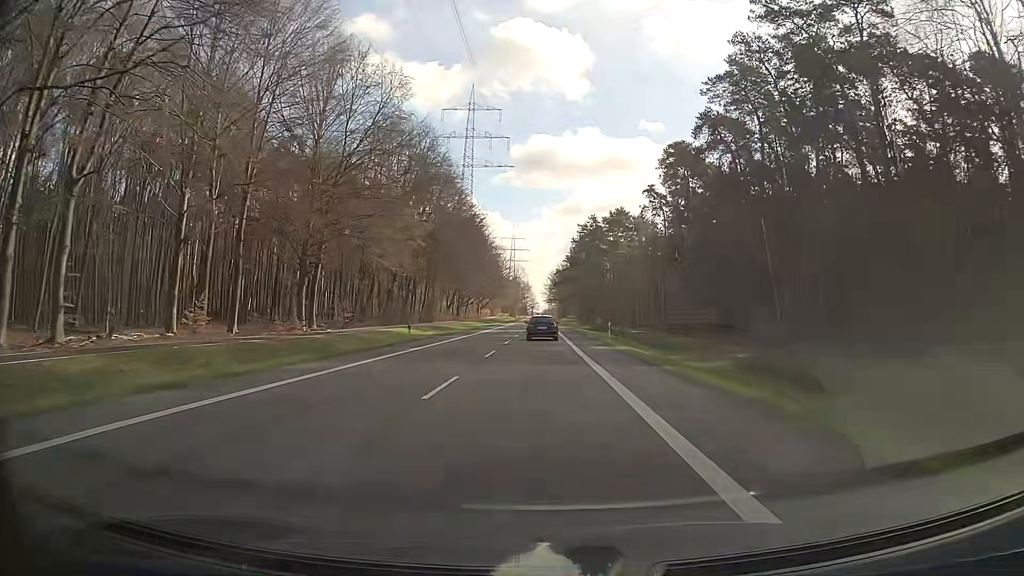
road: secondary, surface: asphalt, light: Day
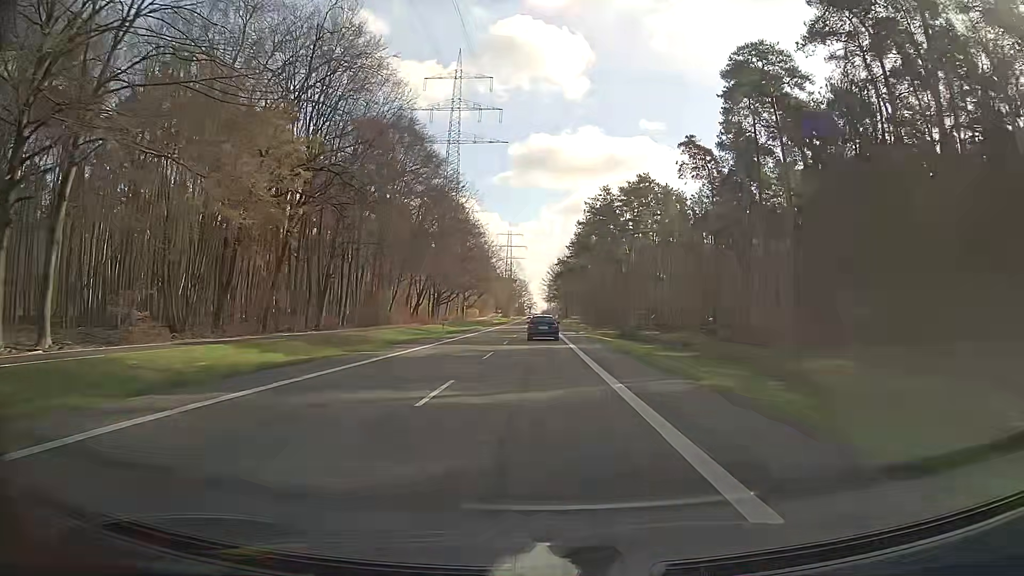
(+0.1, +36.4) m; 0°
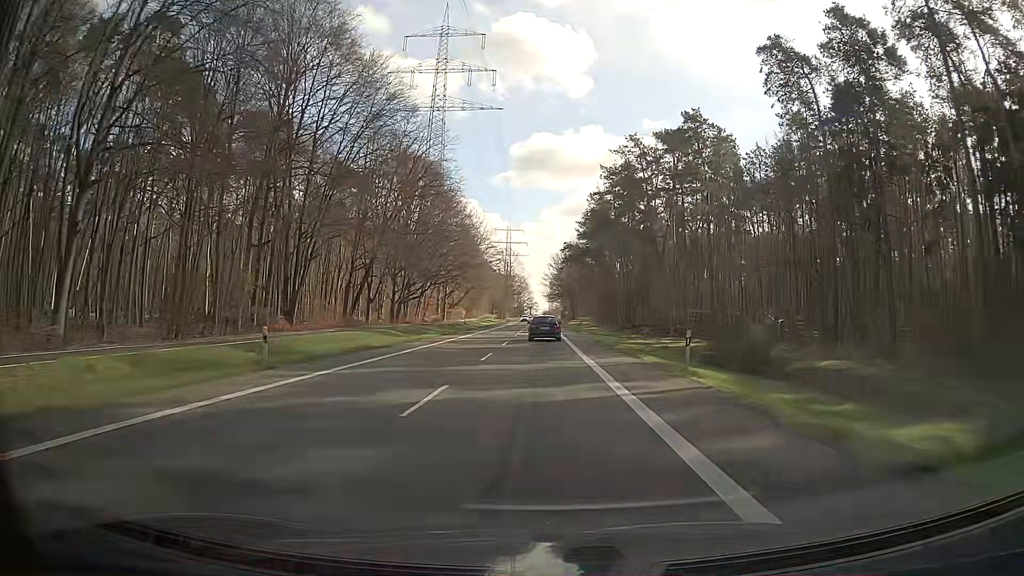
(+0.1, +36.4) m; 0°
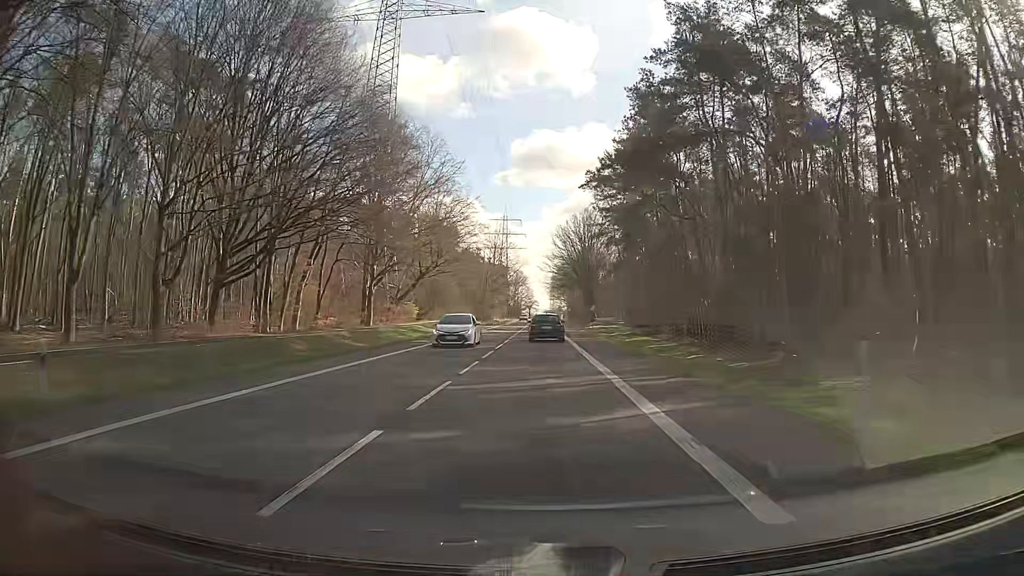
(+0.1, +60.2) m; 0°
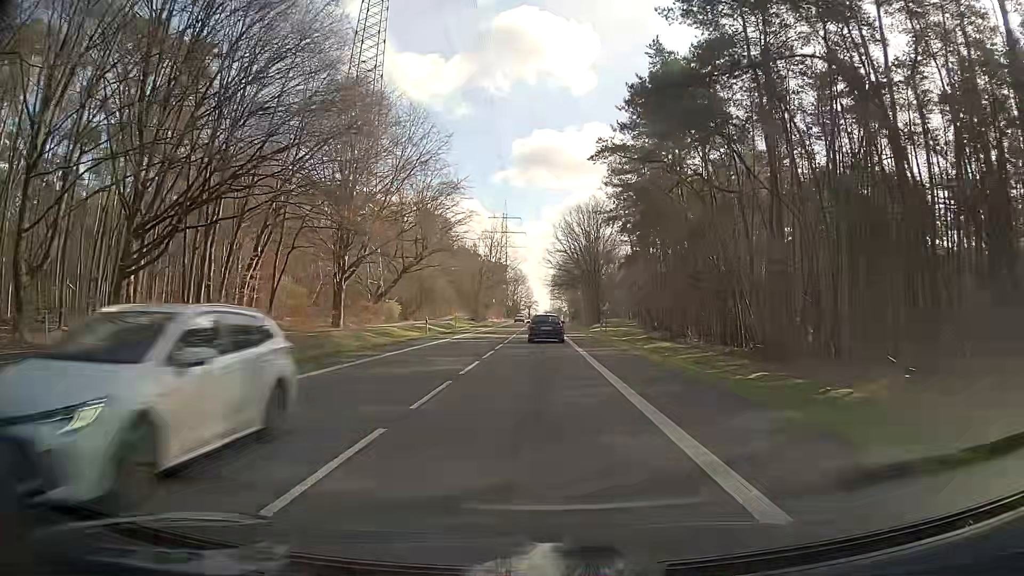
(0.0, +11.8) m; 0°
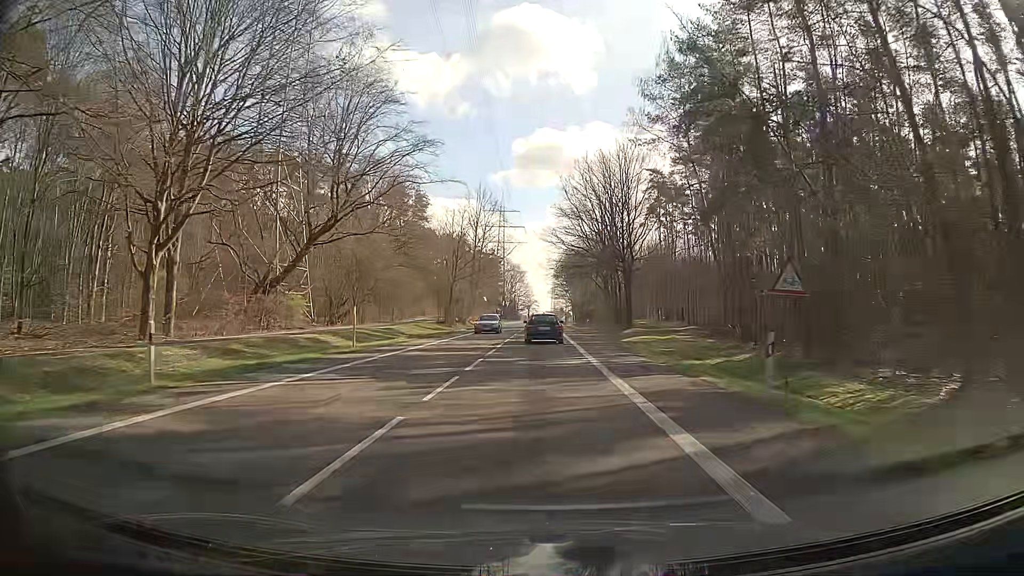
(0.0, +34.4) m; 0°
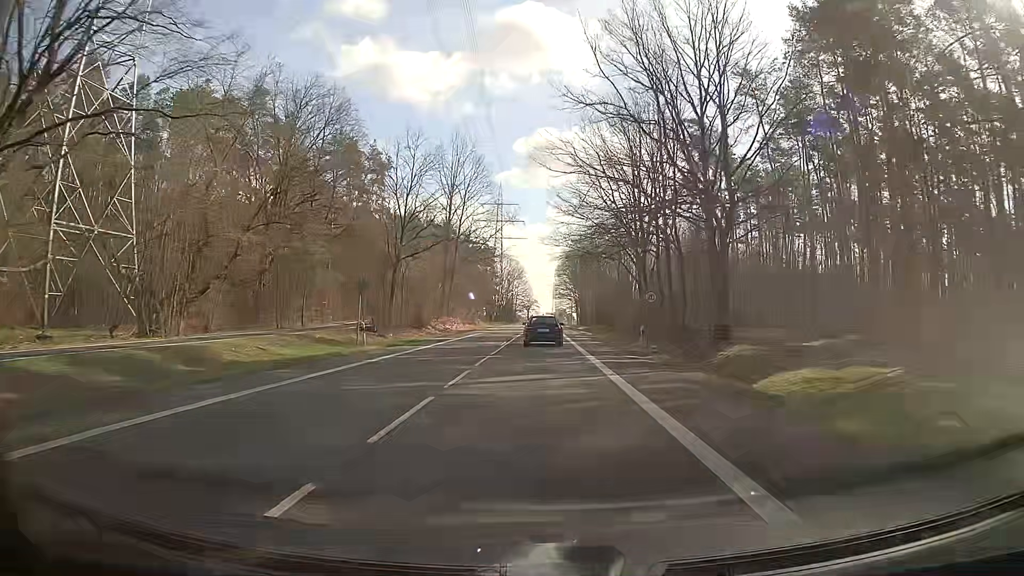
(-0.1, +33.0) m; 0°
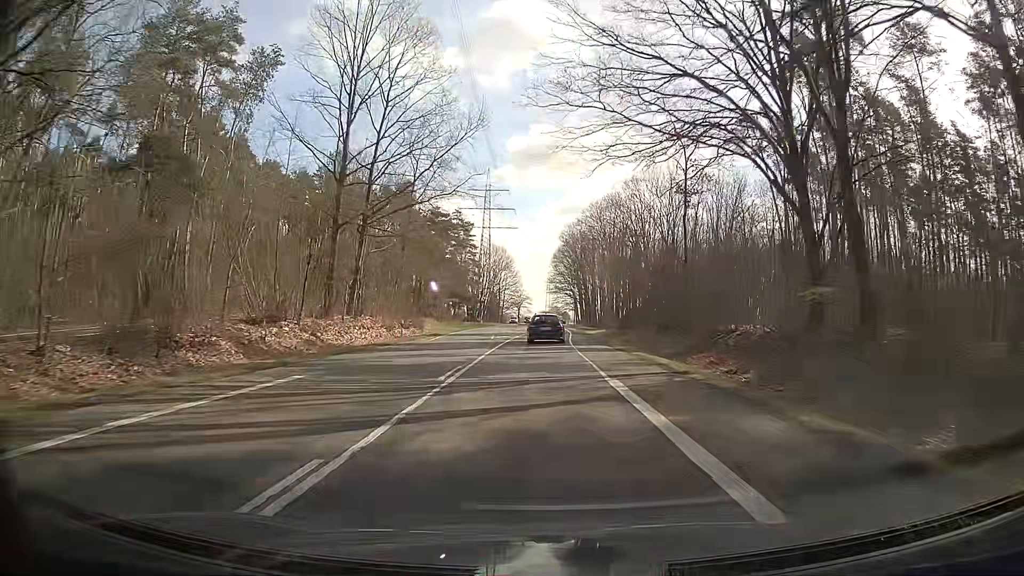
(+0.3, +41.7) m; +1°
(0, +10) (0, +20) (0, +30) (0, +40) (0, +50) (0, +60) (0, +70) (0, +80) (0, +90) (0, +100) m
